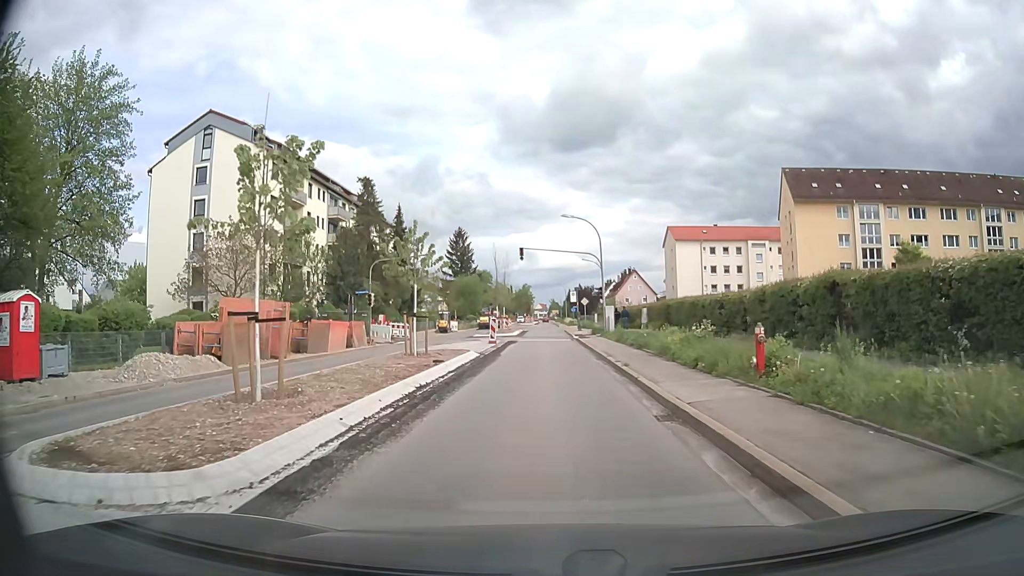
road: secondary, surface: asphalt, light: Day
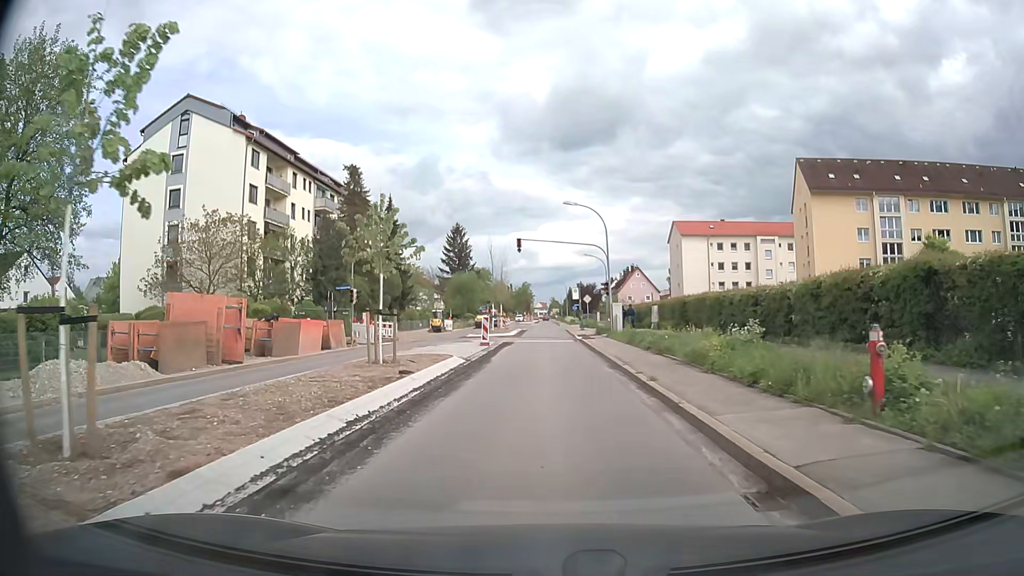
(0.0, +4.3) m; 0°
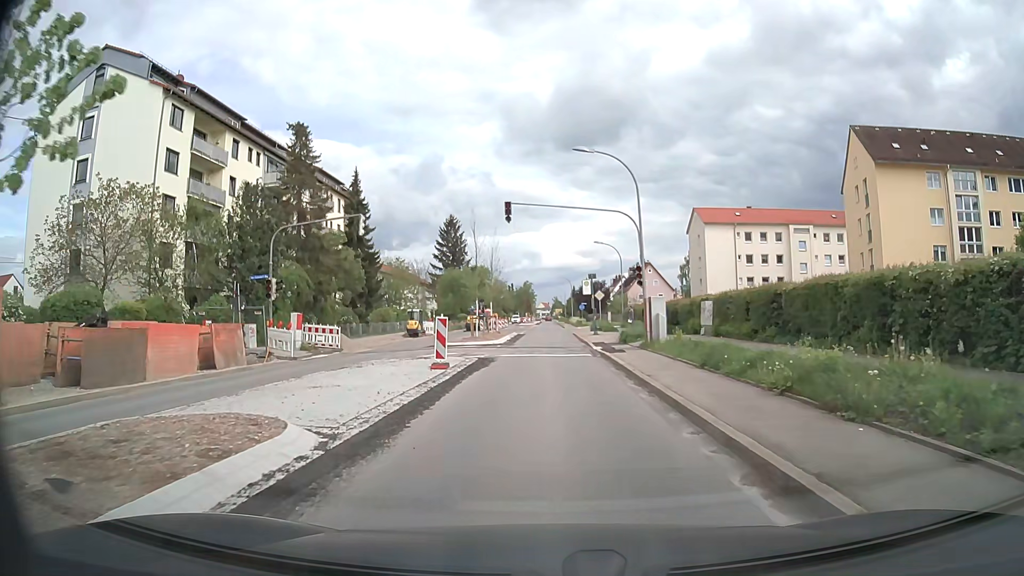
(0.0, +13.0) m; 0°
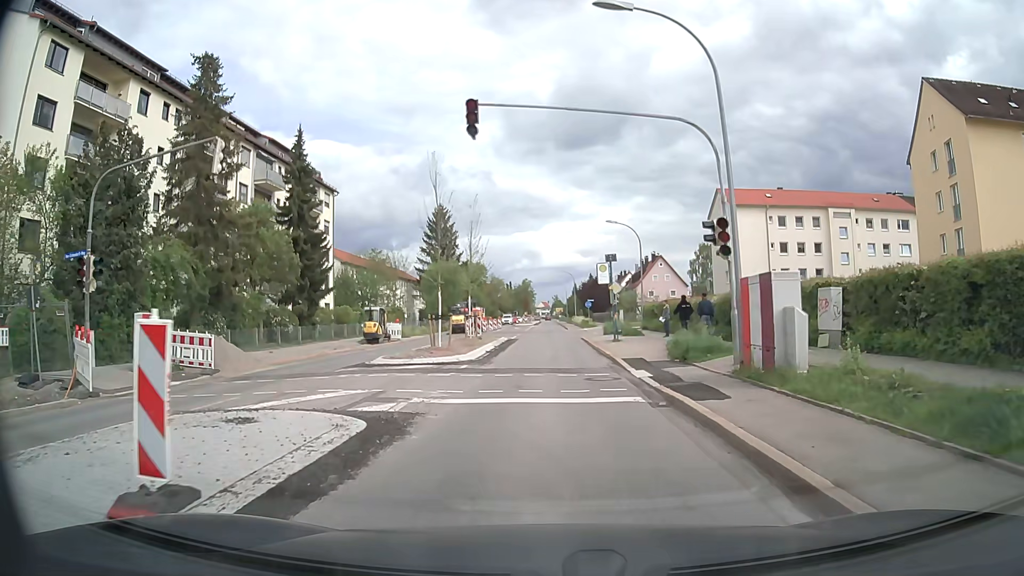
(0.0, +12.9) m; 0°
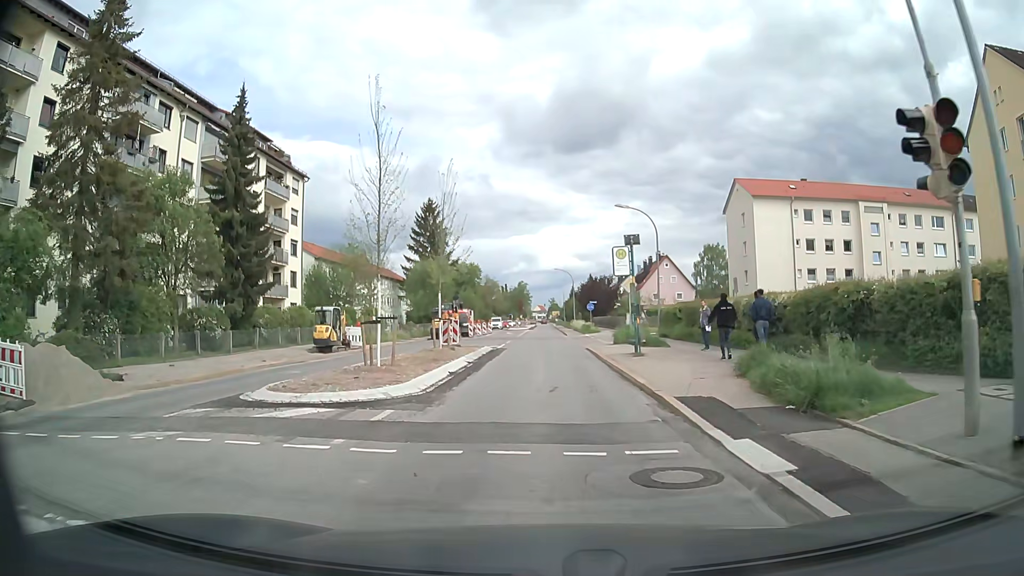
(0.0, +8.5) m; +1°
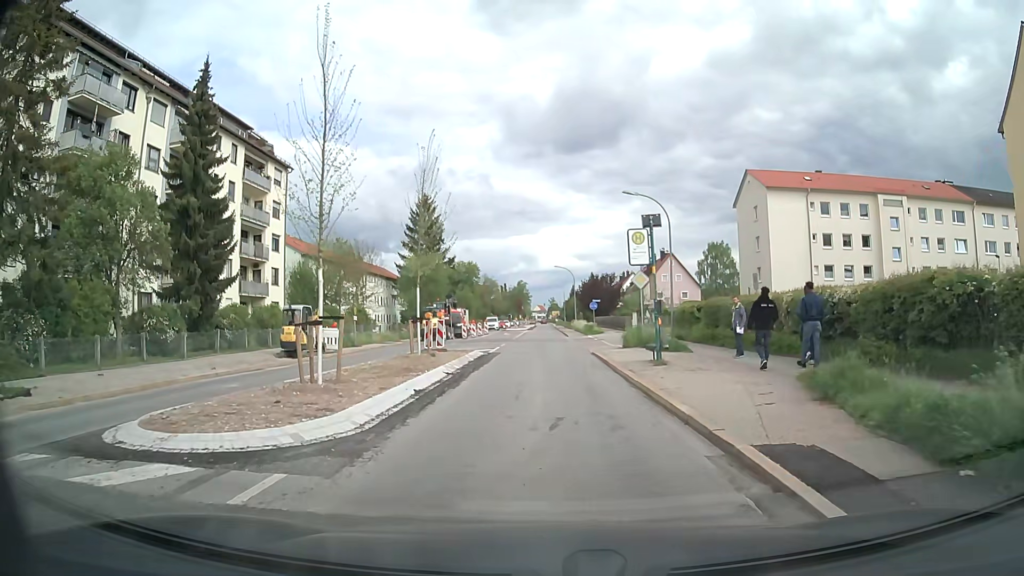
(0.0, +4.2) m; 0°
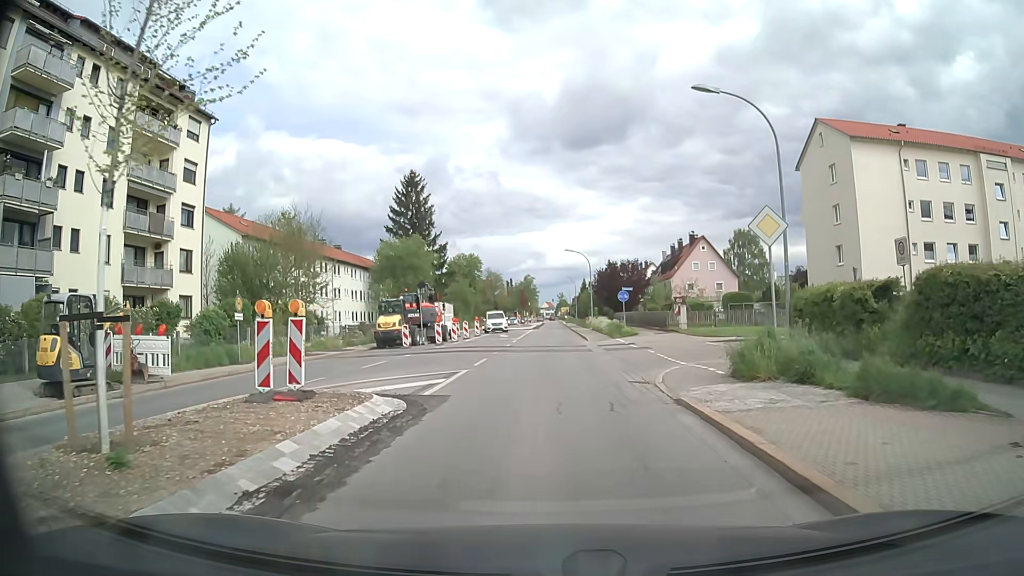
(-0.1, +16.2) m; 0°
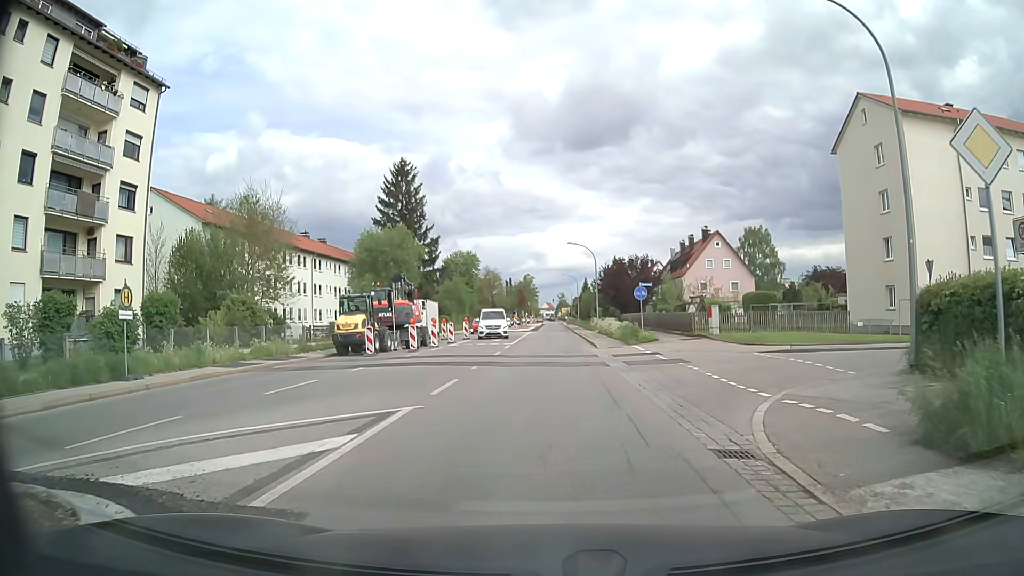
(-0.1, +7.0) m; -1°
